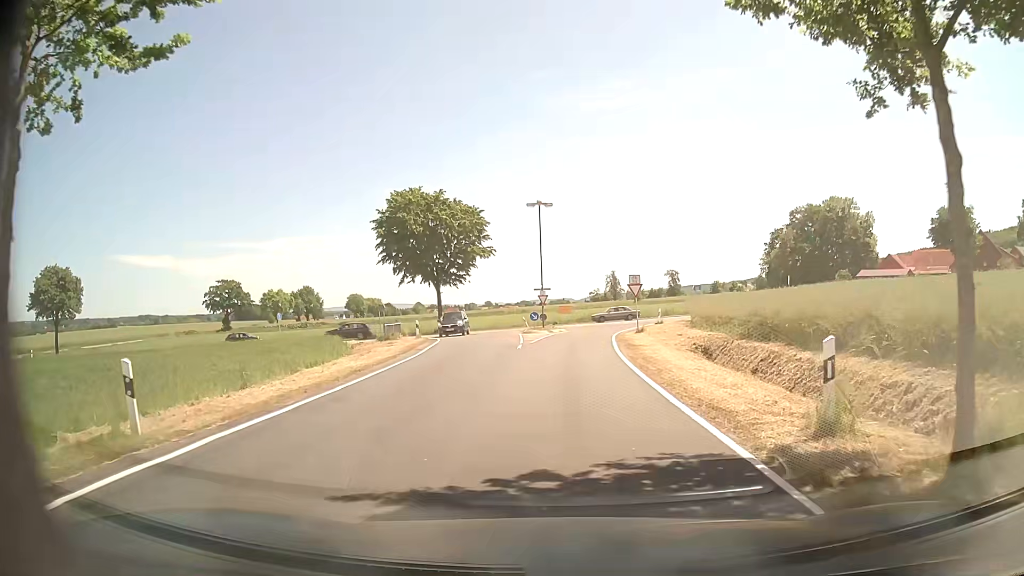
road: tertiary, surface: asphalt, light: Day
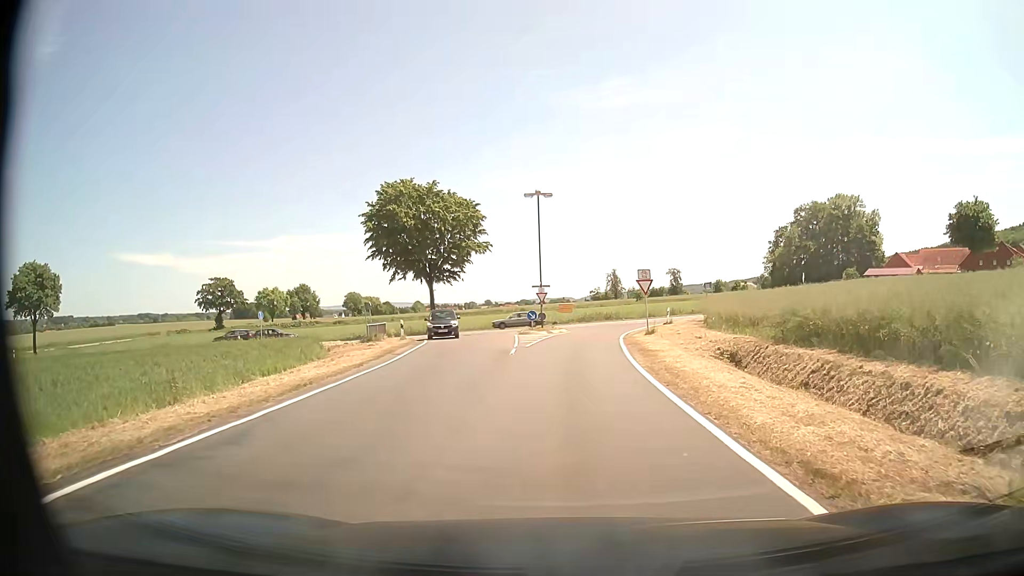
(0.0, +3.8) m; 0°
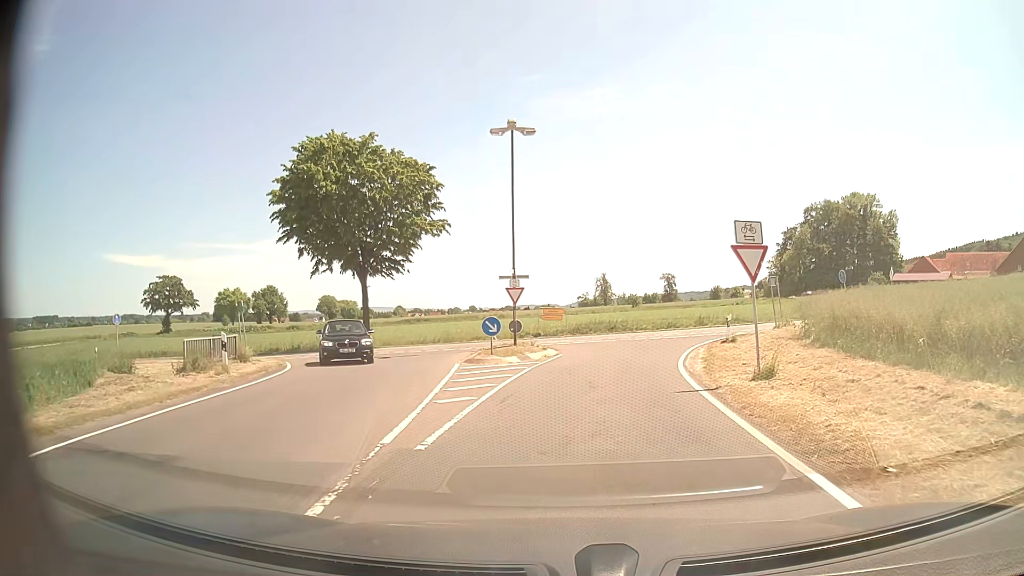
(0.0, +18.5) m; +1°
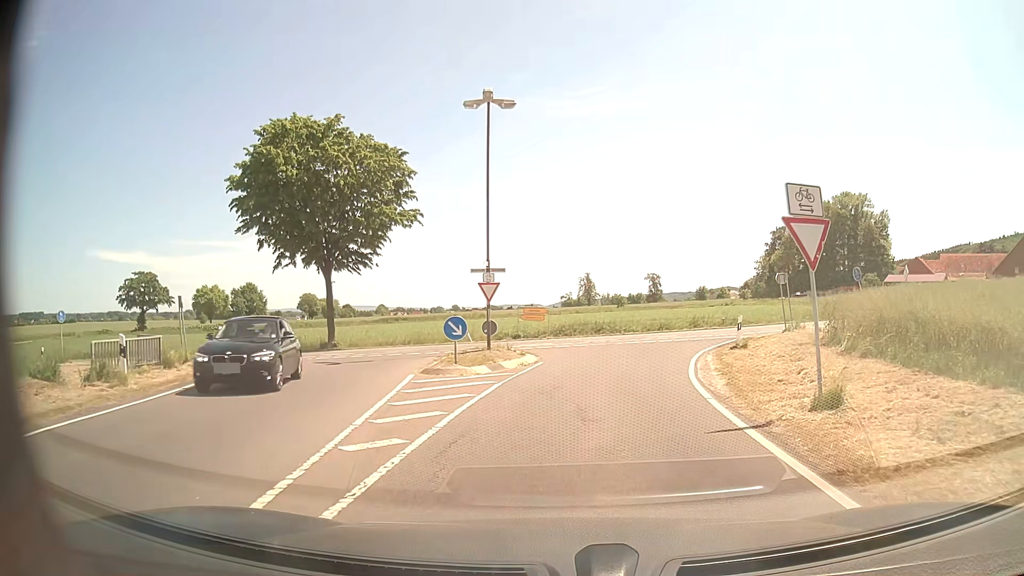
(+0.1, +3.9) m; +2°
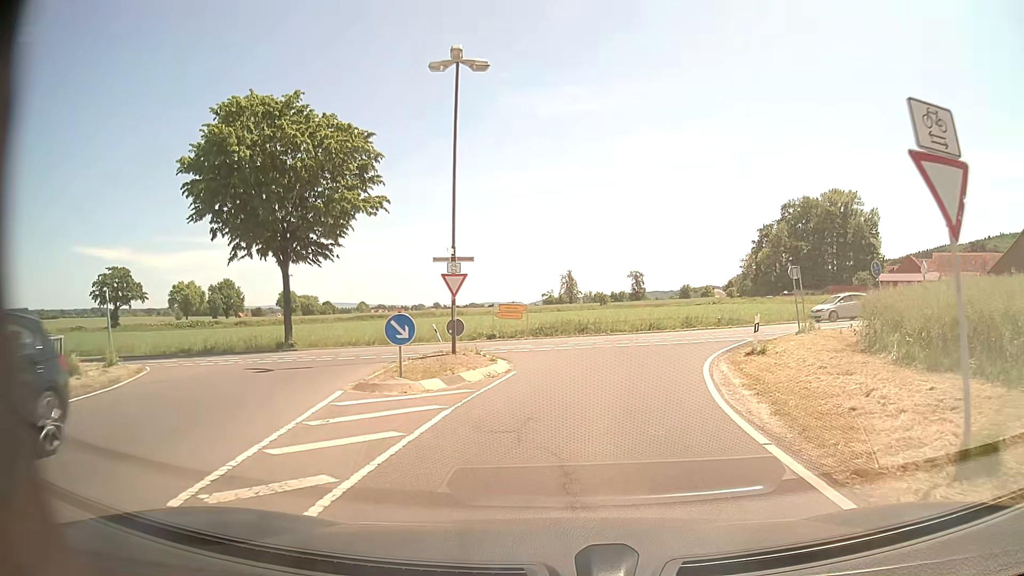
(+0.1, +4.0) m; +2°
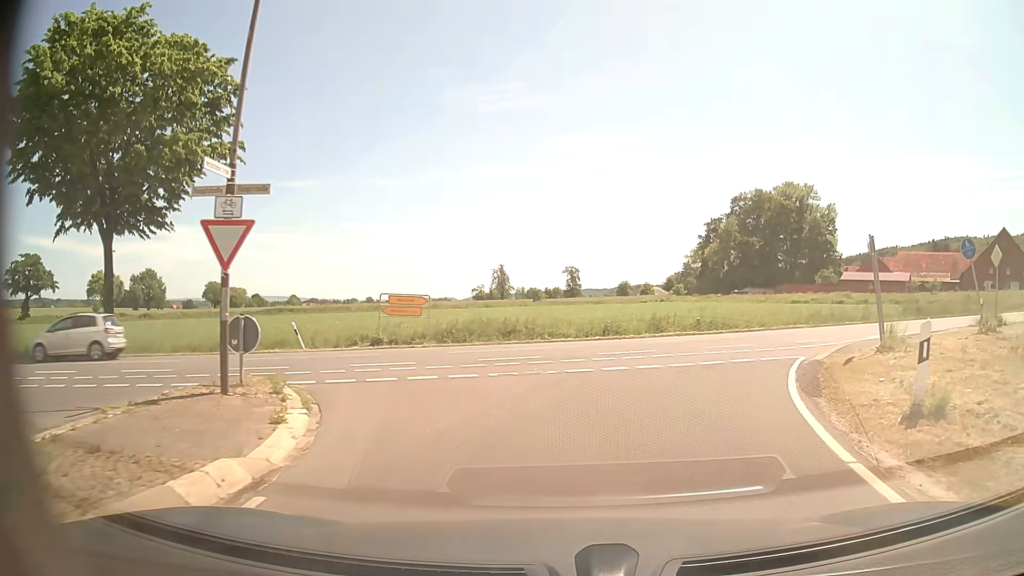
(+0.5, +11.3) m; +5°
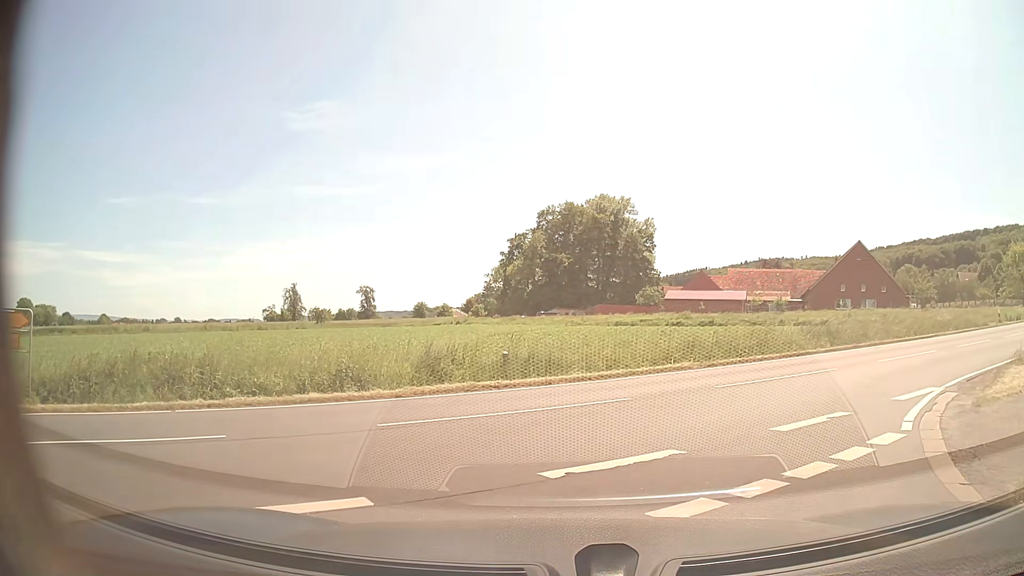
(+1.9, +12.2) m; +17°
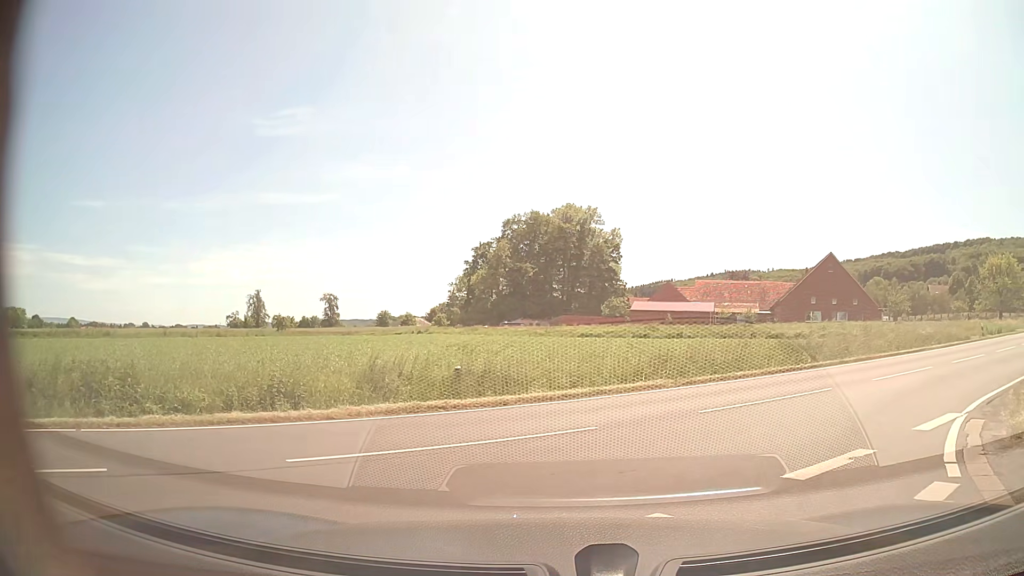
(0.0, +1.9) m; +2°
(+3, +9) (+10, +16) (+18, +22) (+26, +28) (+34, +34) (+42, +40) (+50, +46) (+58, +53) (+66, +59) (+73, +65) m
